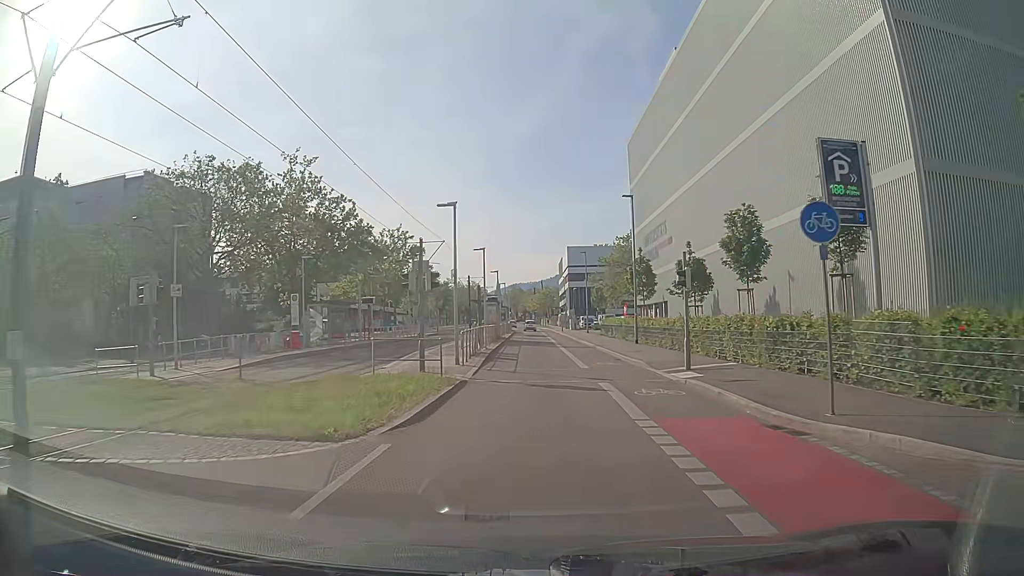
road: secondary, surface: asphalt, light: Day
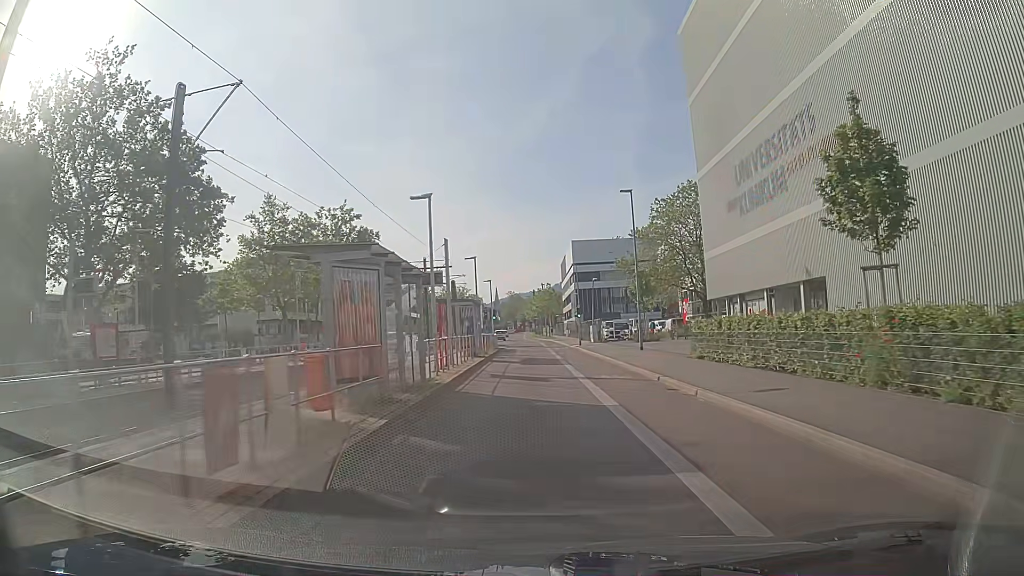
(-0.1, +34.4) m; 0°
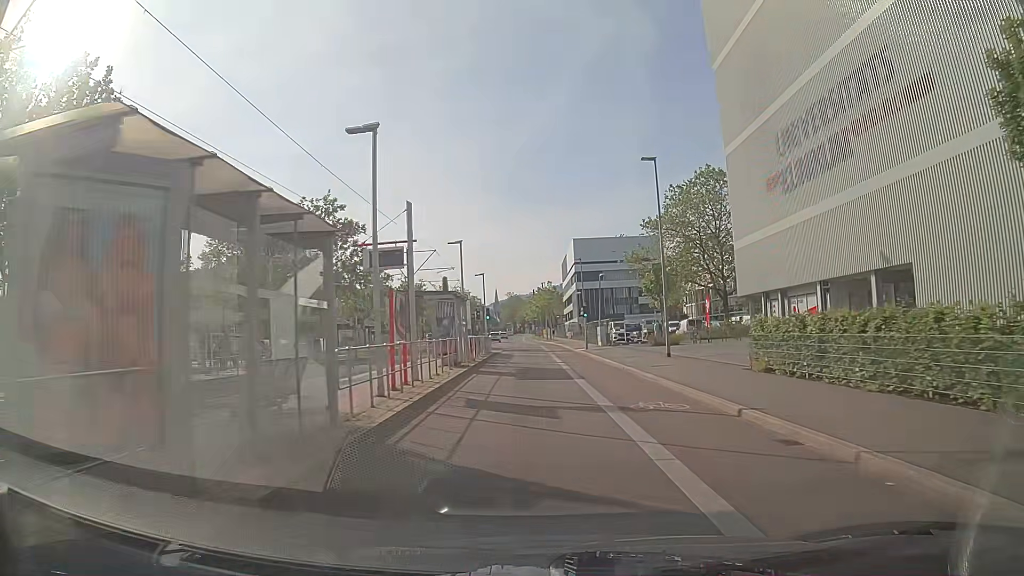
(0.0, +7.1) m; 0°
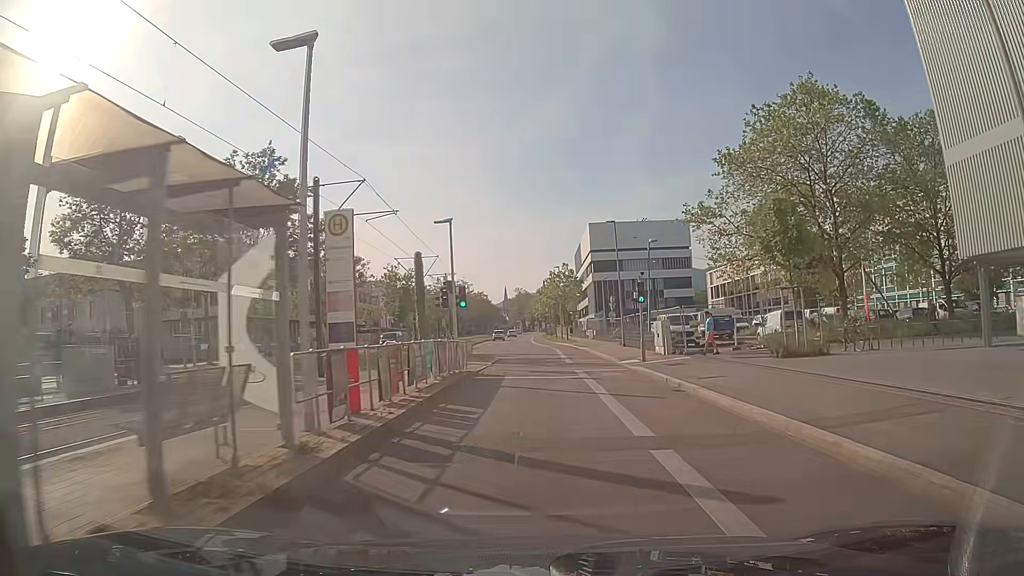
(-0.2, +21.5) m; -1°
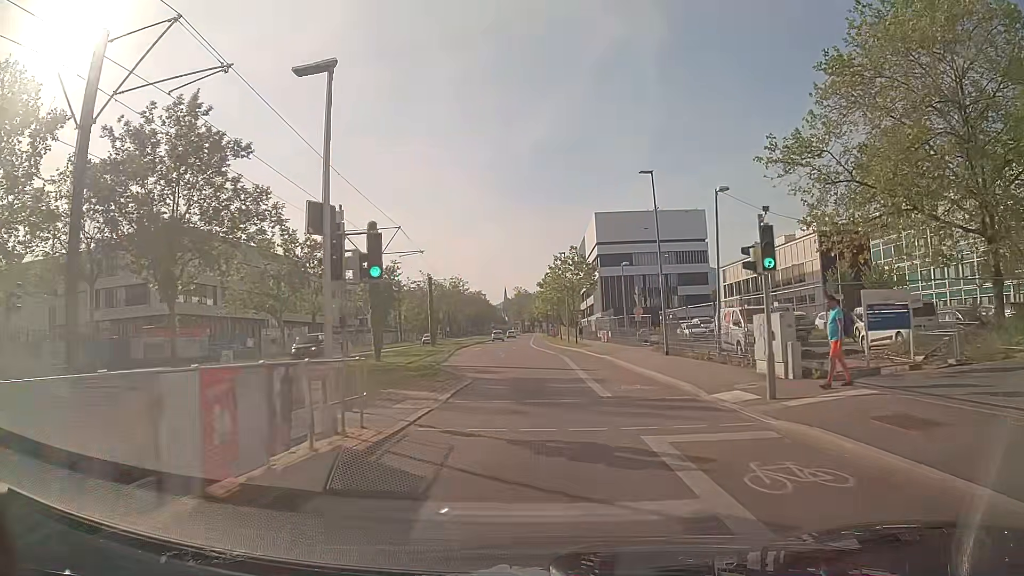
(0.0, +14.4) m; 0°
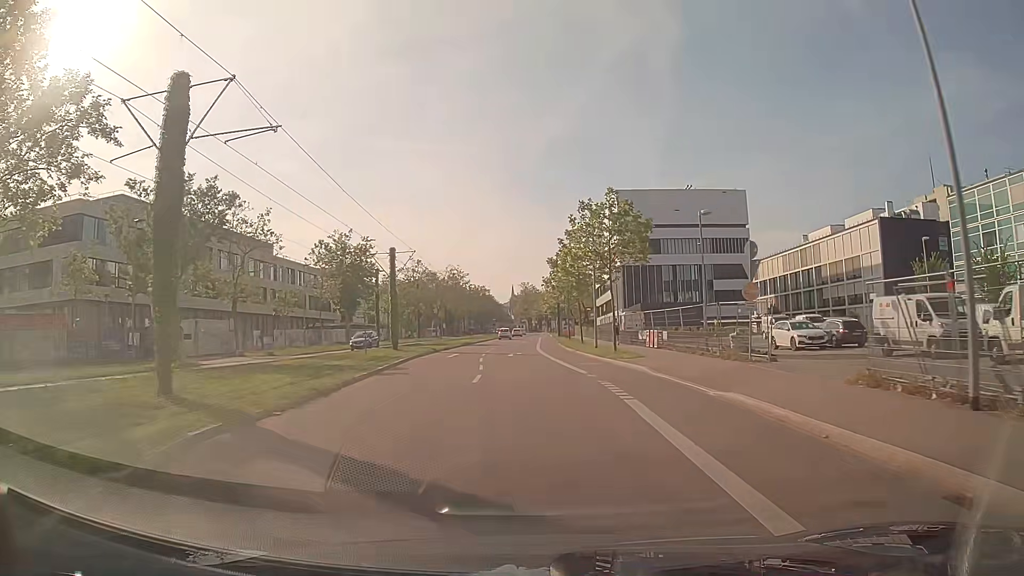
(-0.1, +21.7) m; -1°
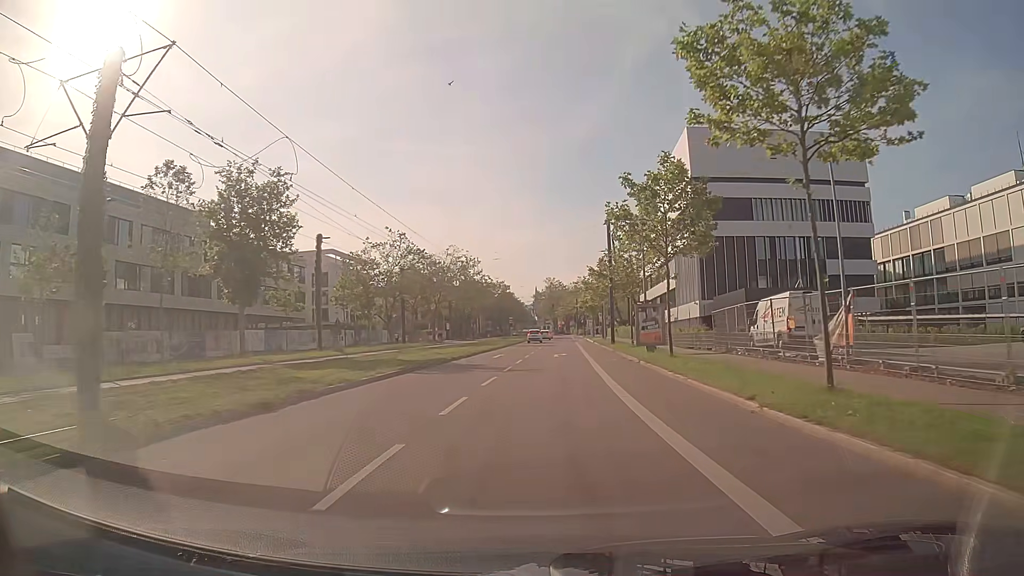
(-1.1, +36.4) m; -2°
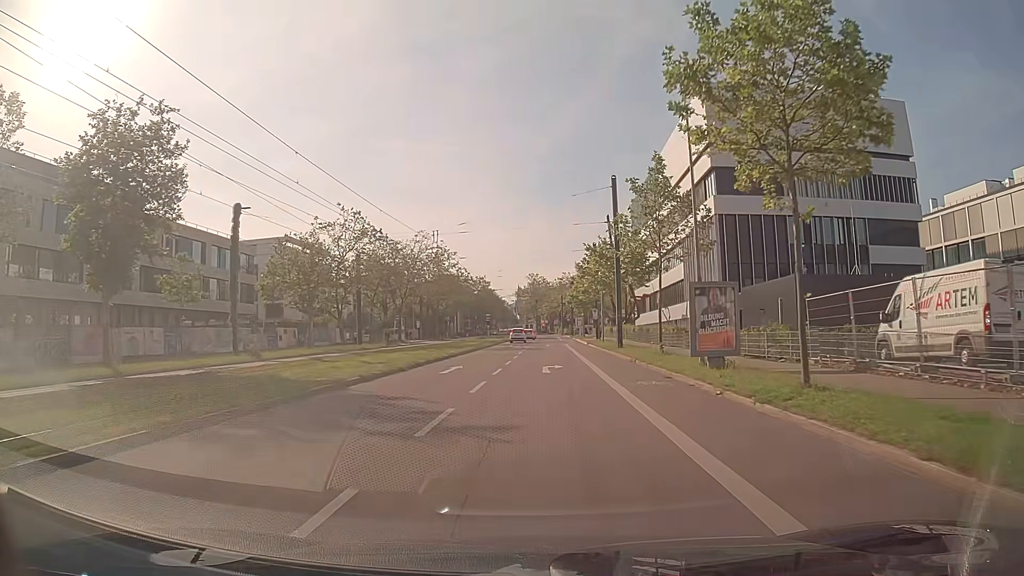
(+0.2, +14.5) m; +2°
(0, +10) (0, +20) (0, +30) (+1, +40) (+1, +50) (+1, +60) (+1, +70) (+1, +80) (+2, +90) (+2, +100) m
